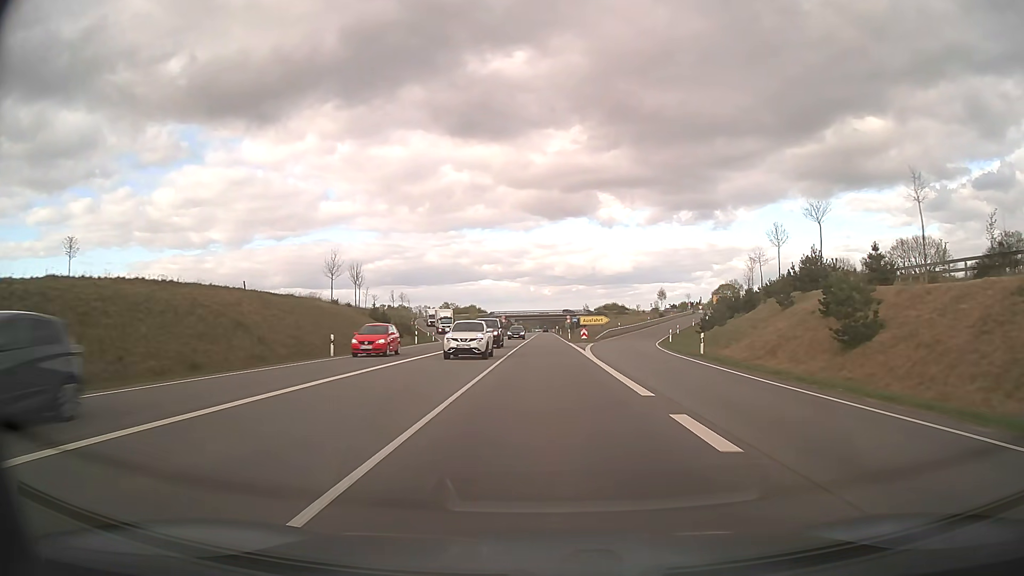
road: trunk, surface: asphalt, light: Day
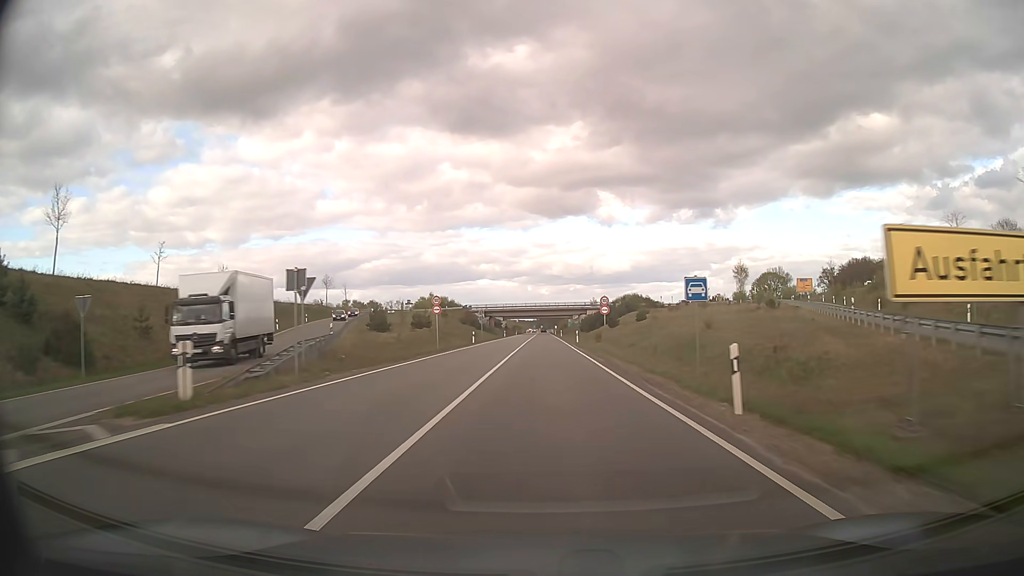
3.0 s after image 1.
(+0.3, +71.9) m; 0°
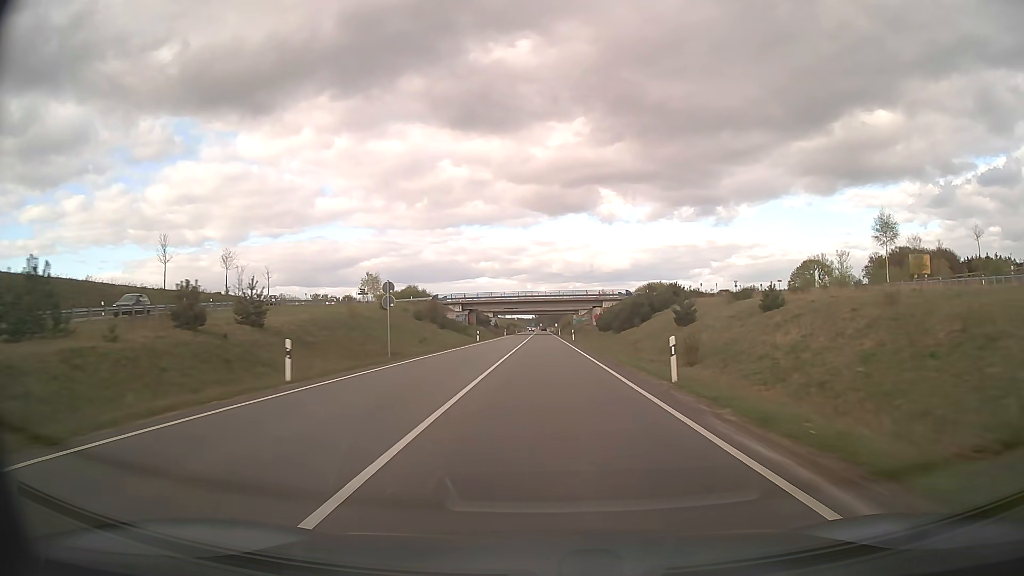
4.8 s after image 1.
(+0.1, +46.0) m; 0°
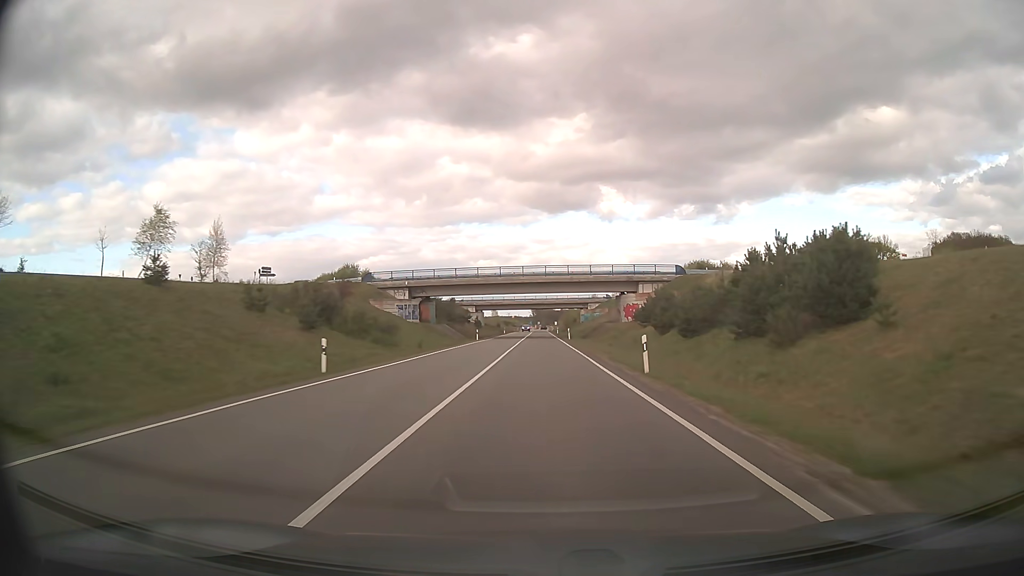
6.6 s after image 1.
(+0.1, +47.7) m; 0°
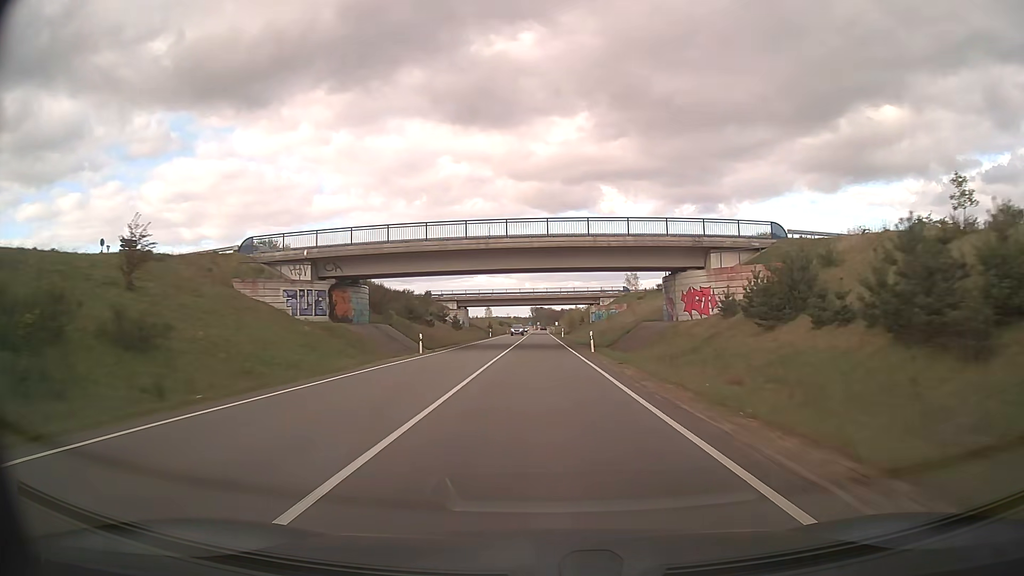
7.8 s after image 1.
(0.0, +32.5) m; 0°
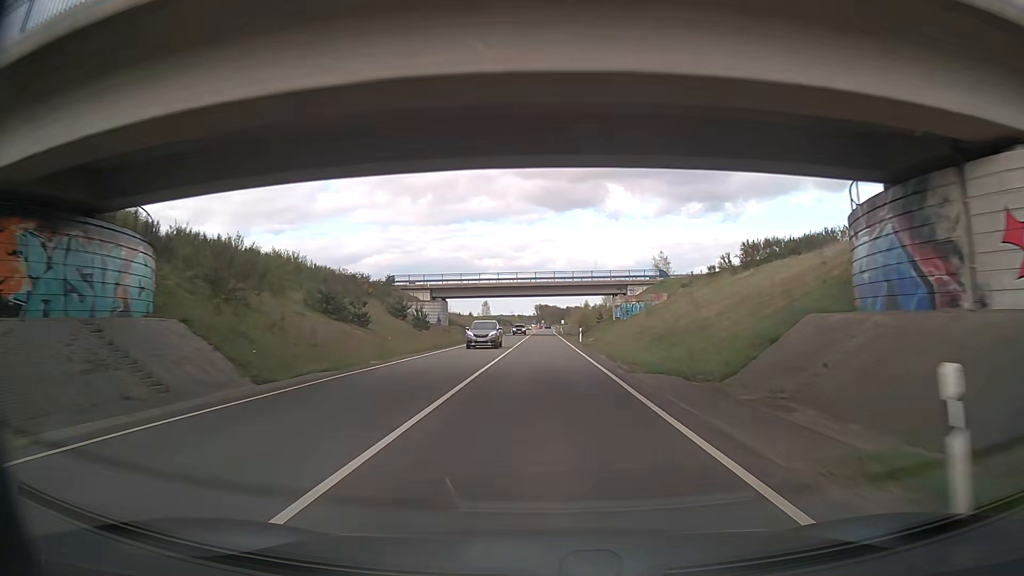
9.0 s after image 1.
(-0.1, +33.0) m; 0°
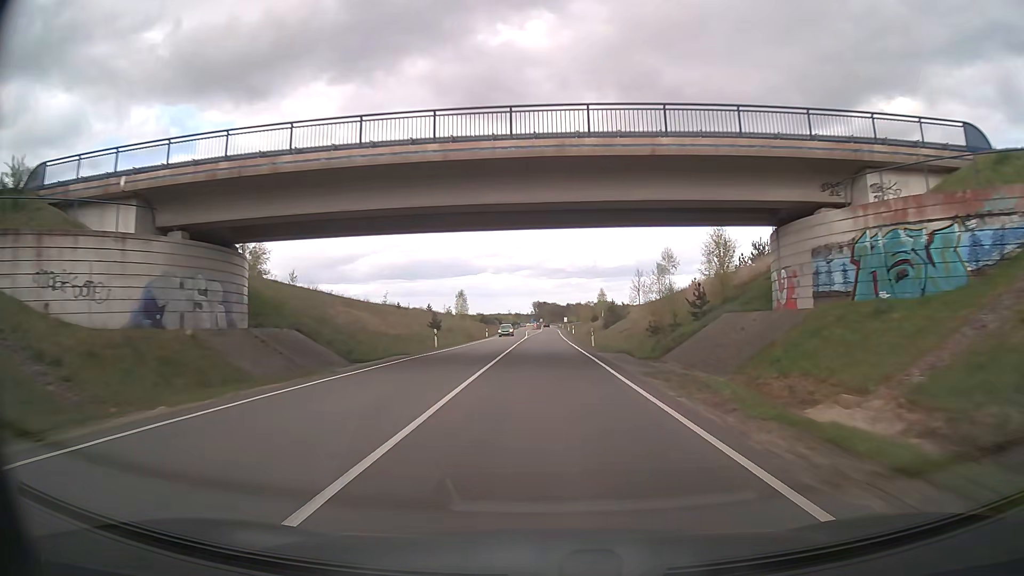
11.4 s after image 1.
(+0.2, +65.9) m; 0°
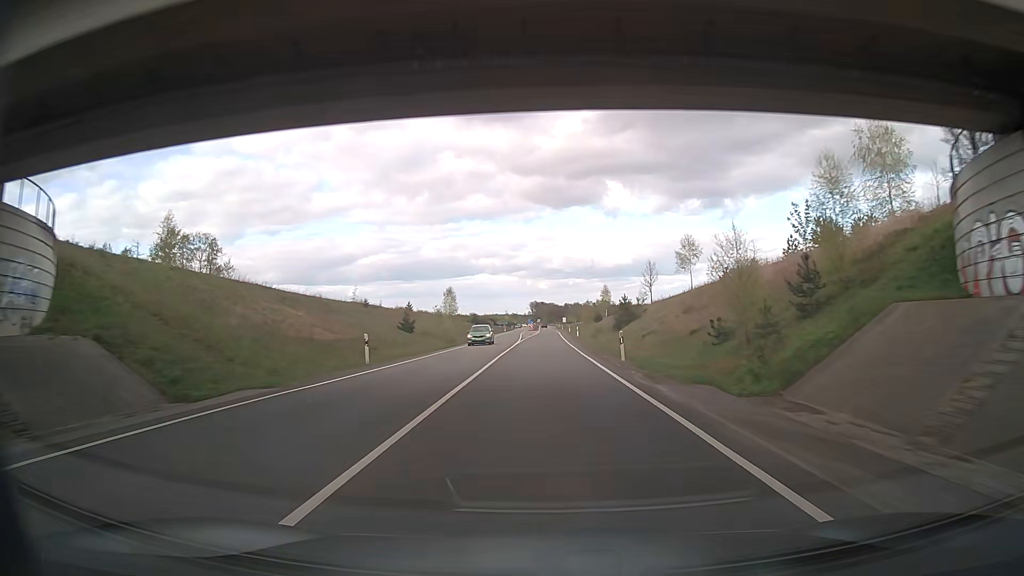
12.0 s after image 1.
(0.0, +16.1) m; 0°
(0, +10) (0, +20) (0, +30) (0, +40) (0, +50) (0, +60) (0, +70) (0, +80) (0, +90) (+1, +100) m
